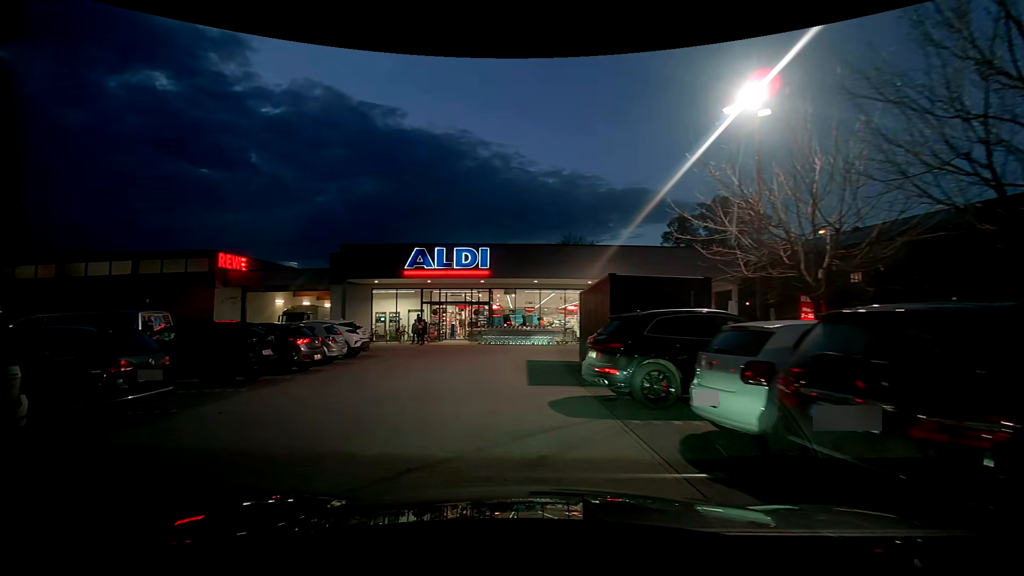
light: Dusk
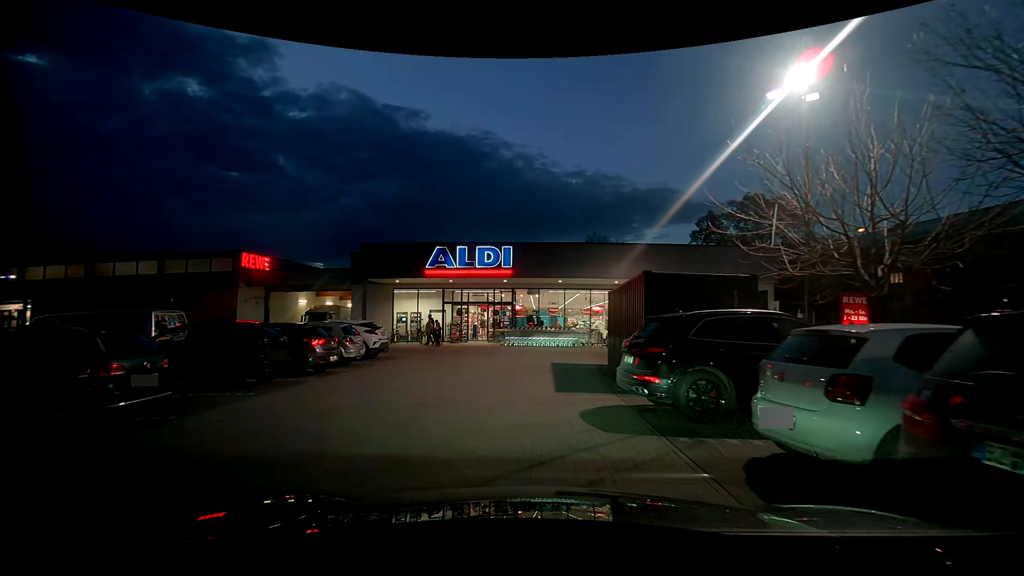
(-0.1, +0.8) m; -5°
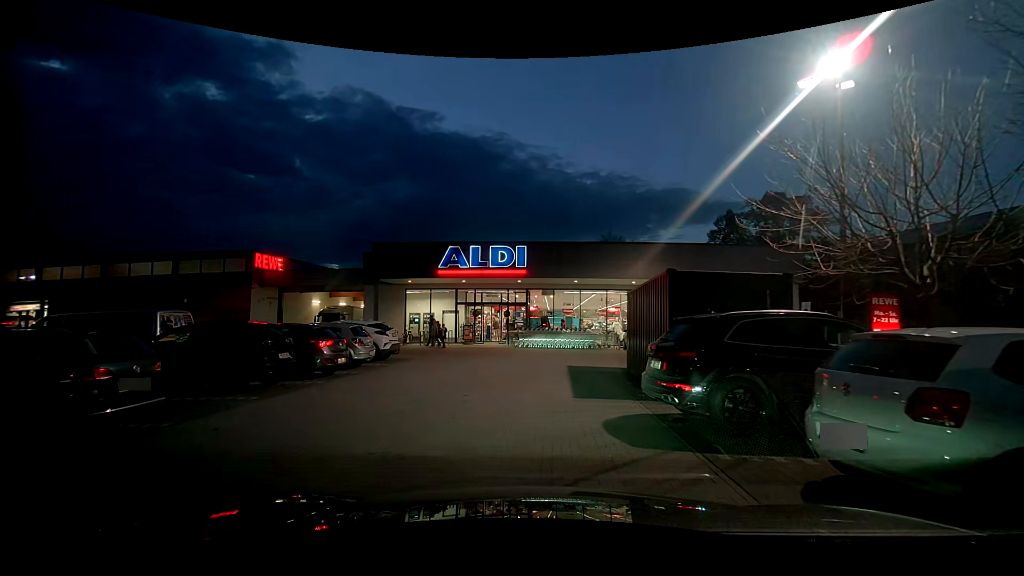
(0.0, +0.6) m; 0°
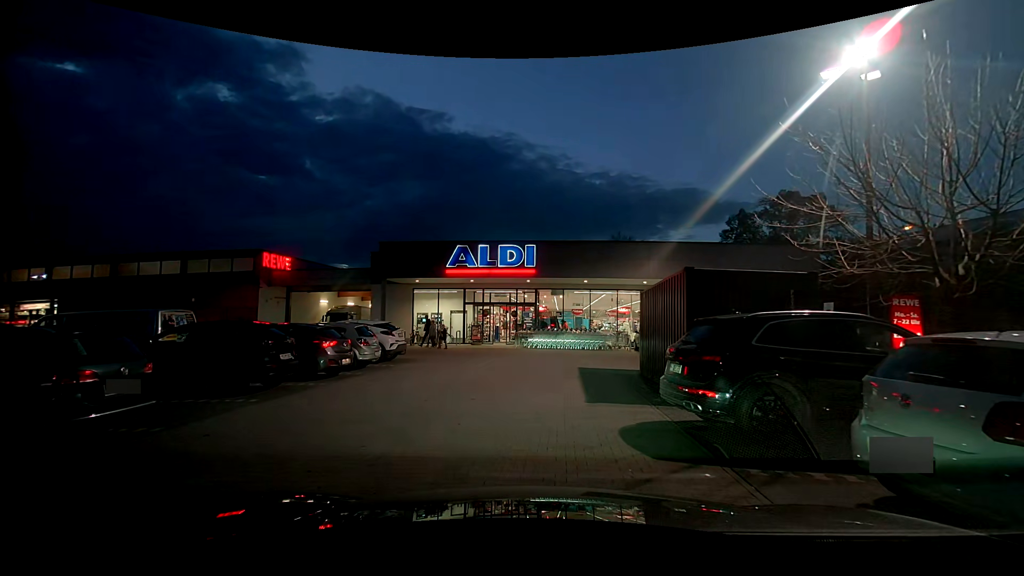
(0.0, +0.4) m; 0°
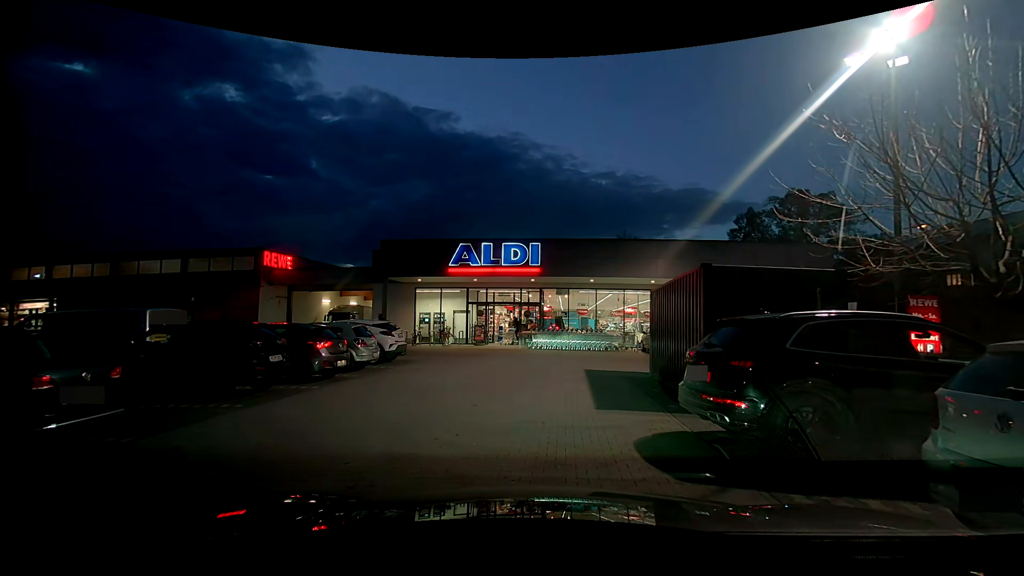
(0.0, +0.7) m; 0°
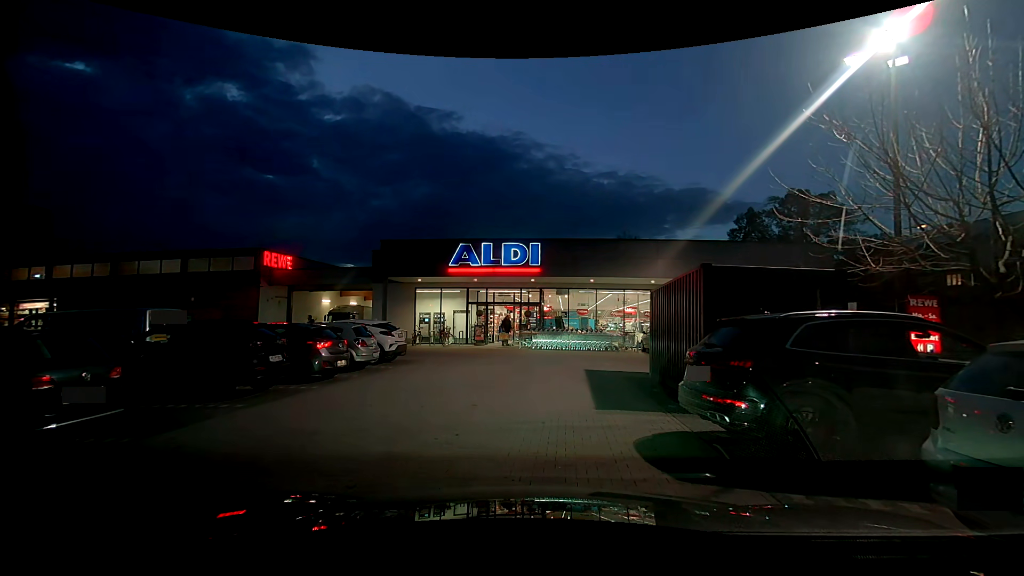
(0.0, +0.1) m; 0°
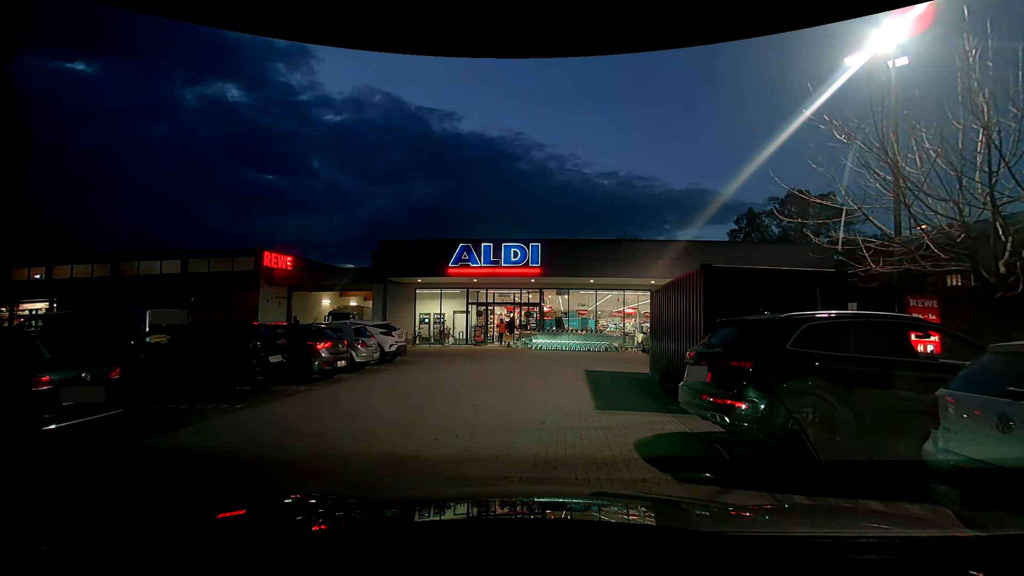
(0.0, 0.0) m; 0°
